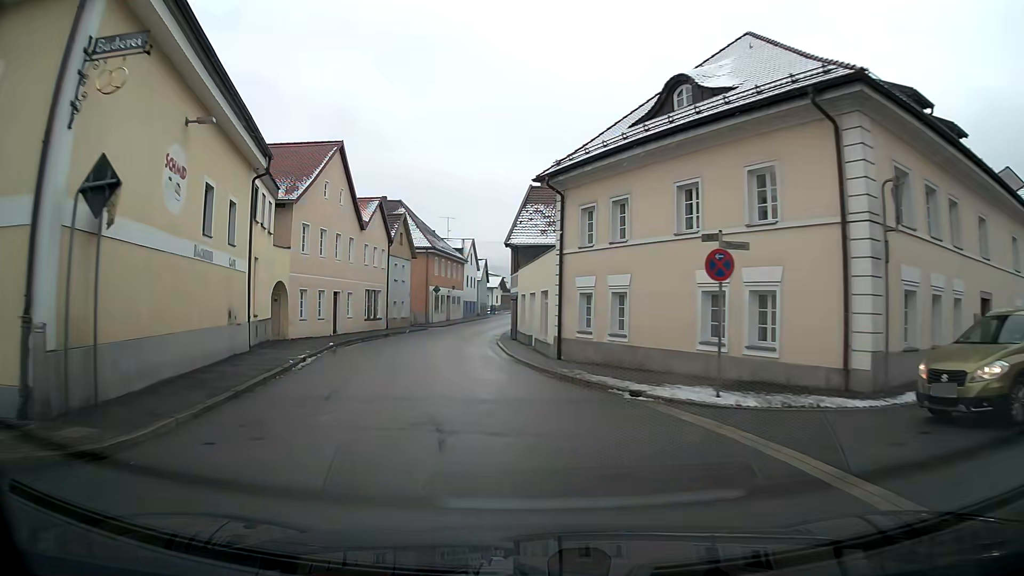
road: primary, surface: asphalt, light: Day
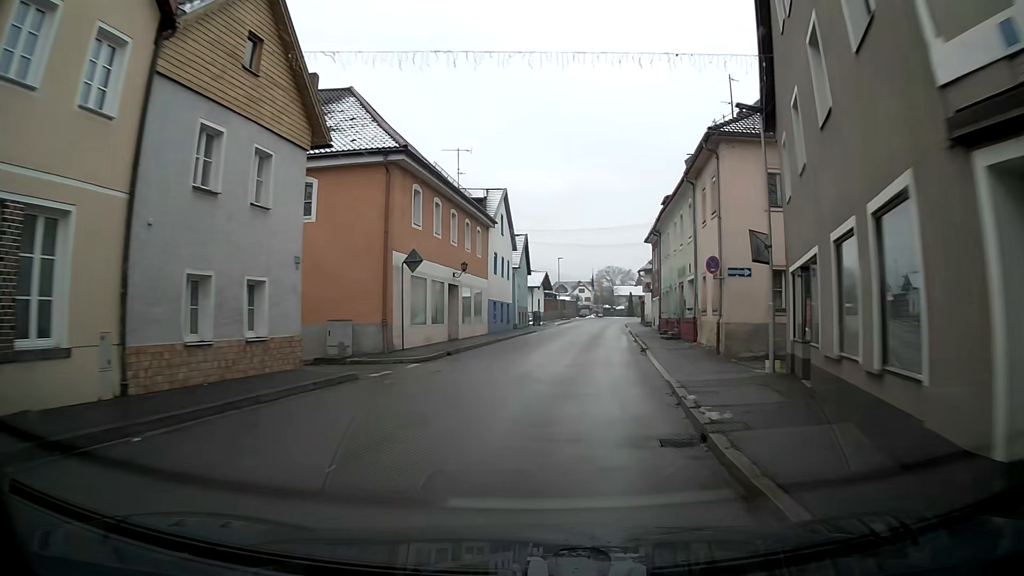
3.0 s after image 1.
(-2.7, +37.0) m; -1°
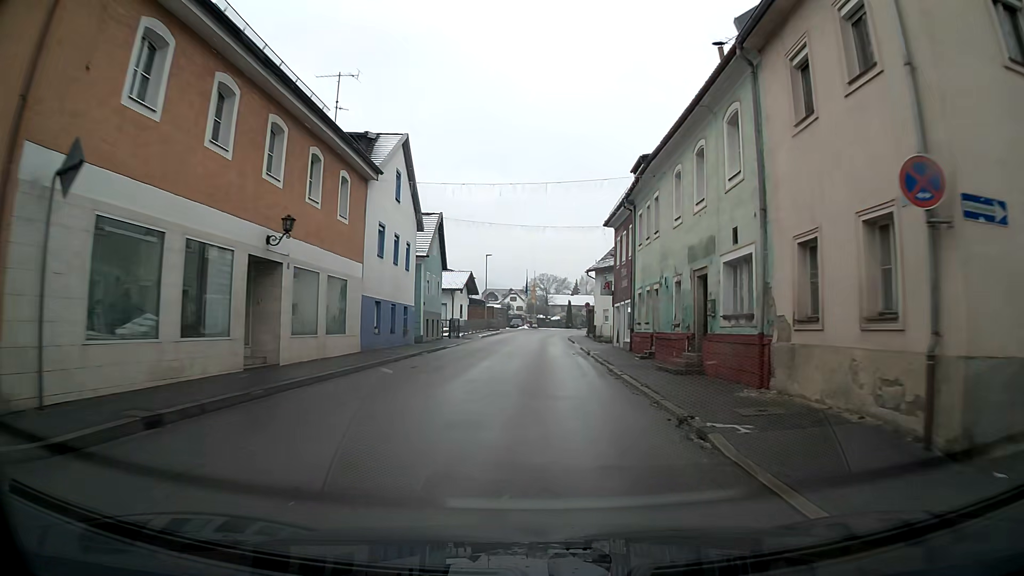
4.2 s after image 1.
(+0.7, +15.2) m; +5°
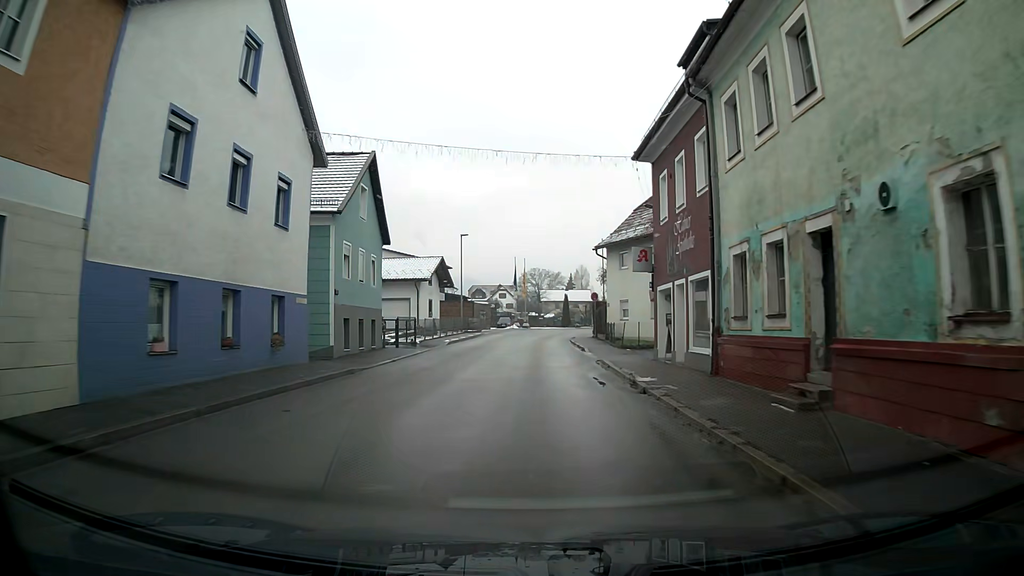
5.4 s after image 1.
(+0.2, +15.3) m; +1°
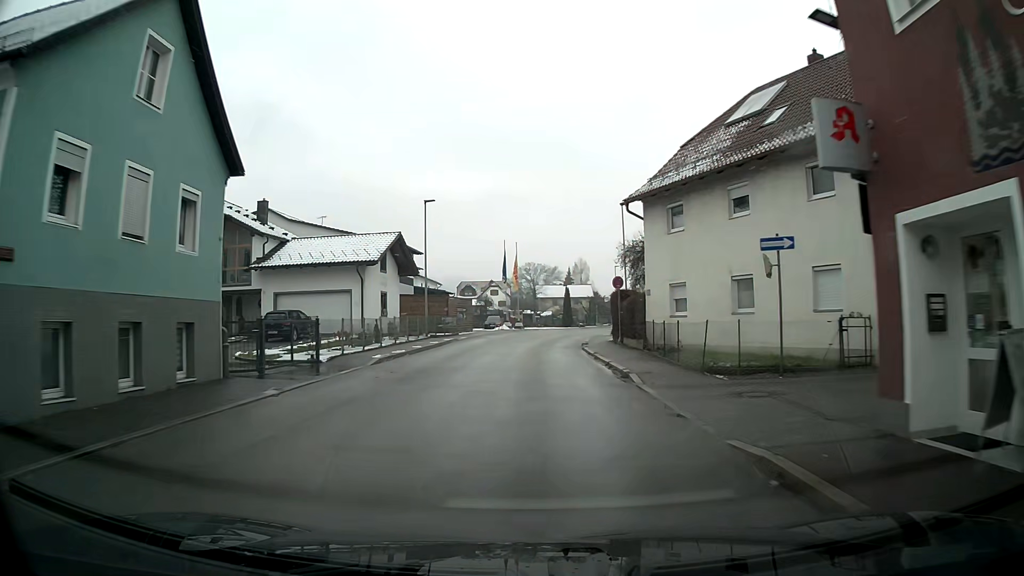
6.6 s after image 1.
(+0.1, +15.3) m; 0°
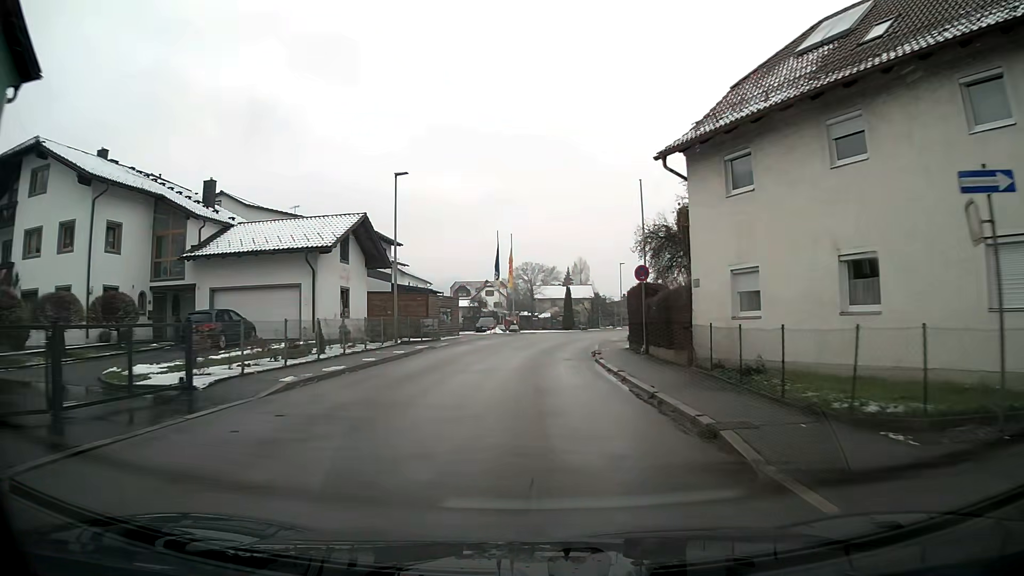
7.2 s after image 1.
(0.0, +7.6) m; +1°
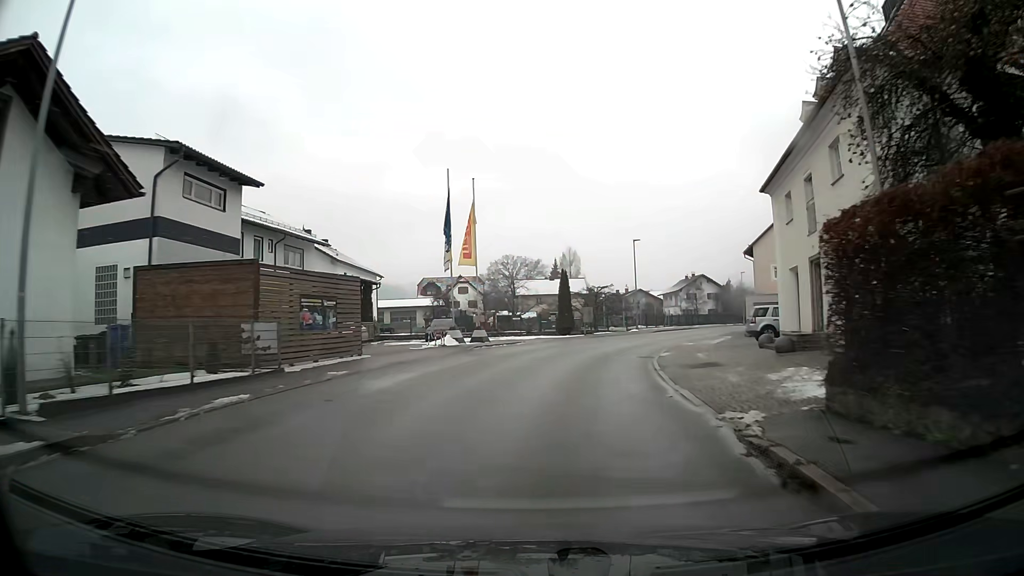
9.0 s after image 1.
(+0.3, +22.4) m; +2°
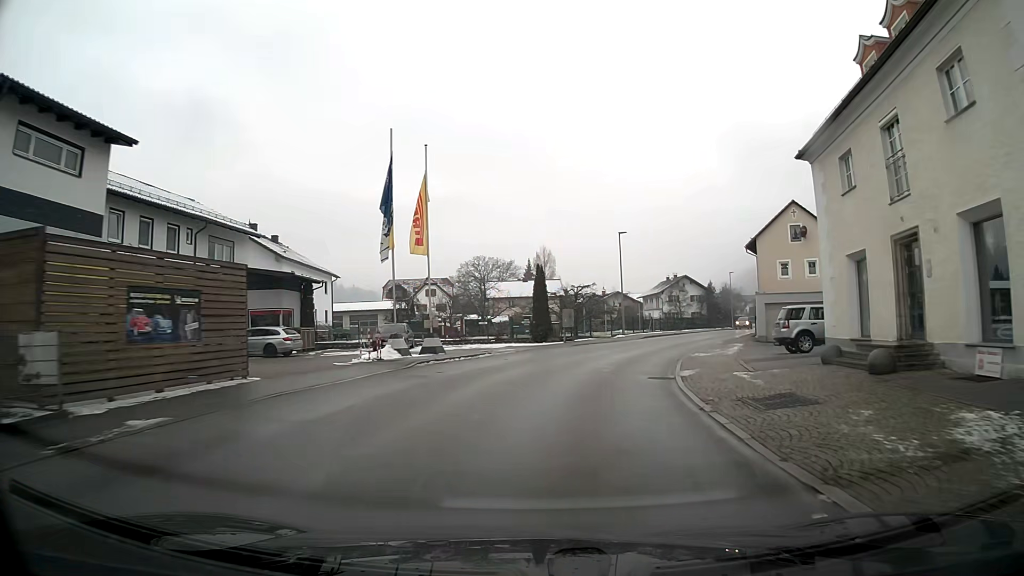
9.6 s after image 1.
(+0.1, +7.4) m; +2°
